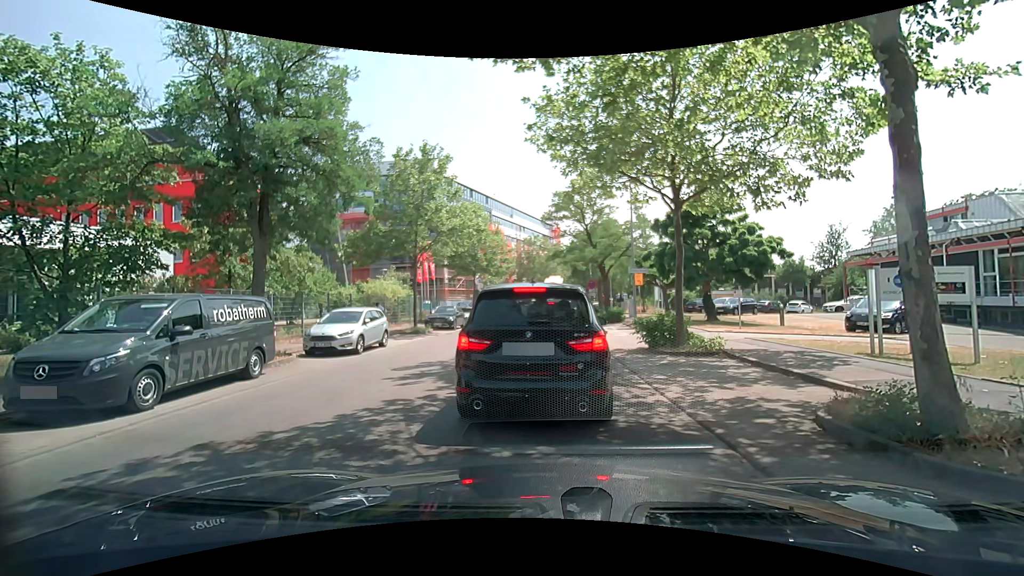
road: unclassified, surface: asphalt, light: Day
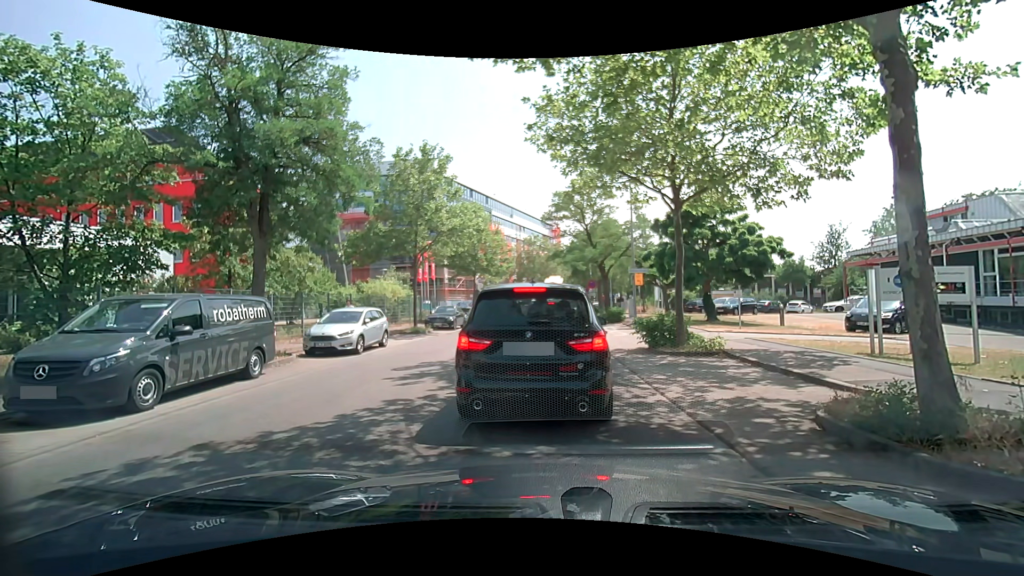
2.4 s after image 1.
(0.0, 0.0) m; 0°
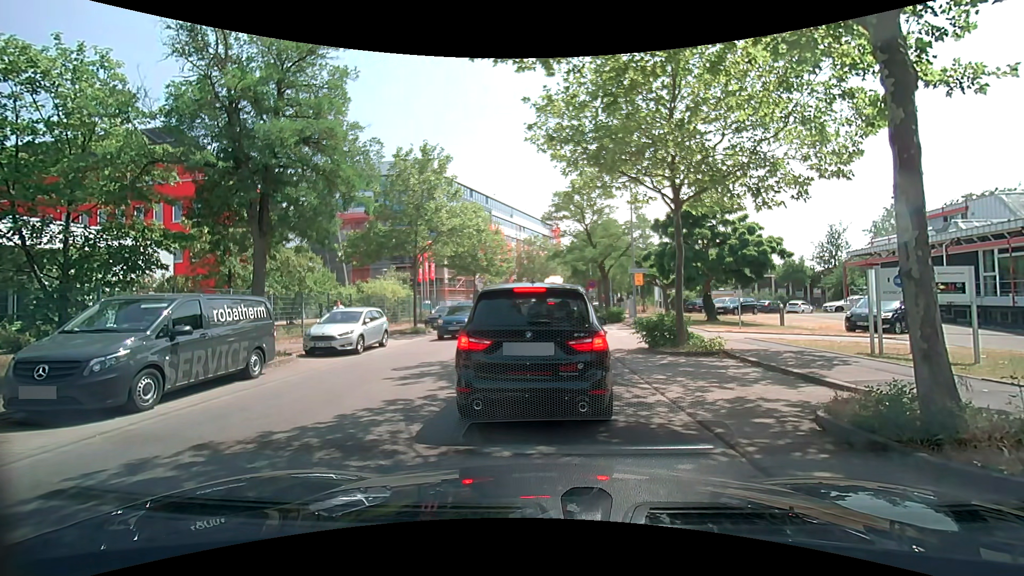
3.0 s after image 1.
(0.0, 0.0) m; 0°
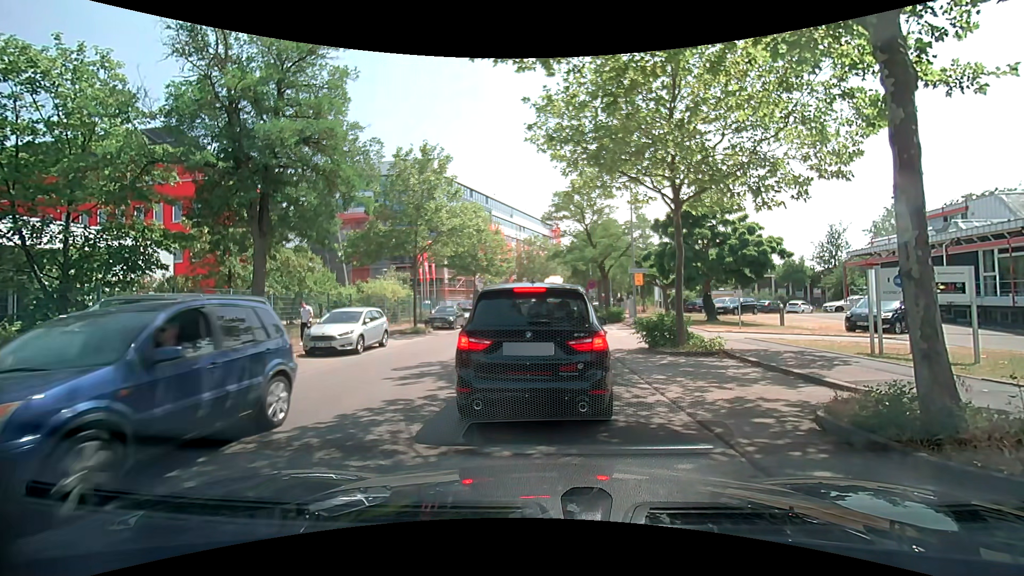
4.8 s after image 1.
(0.0, 0.0) m; 0°
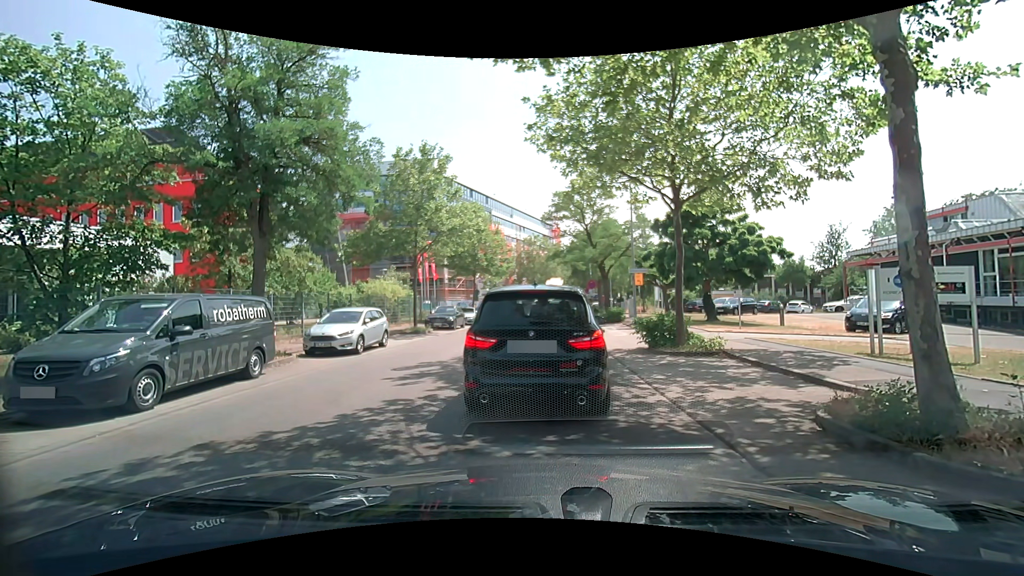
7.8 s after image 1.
(0.0, 0.0) m; 0°
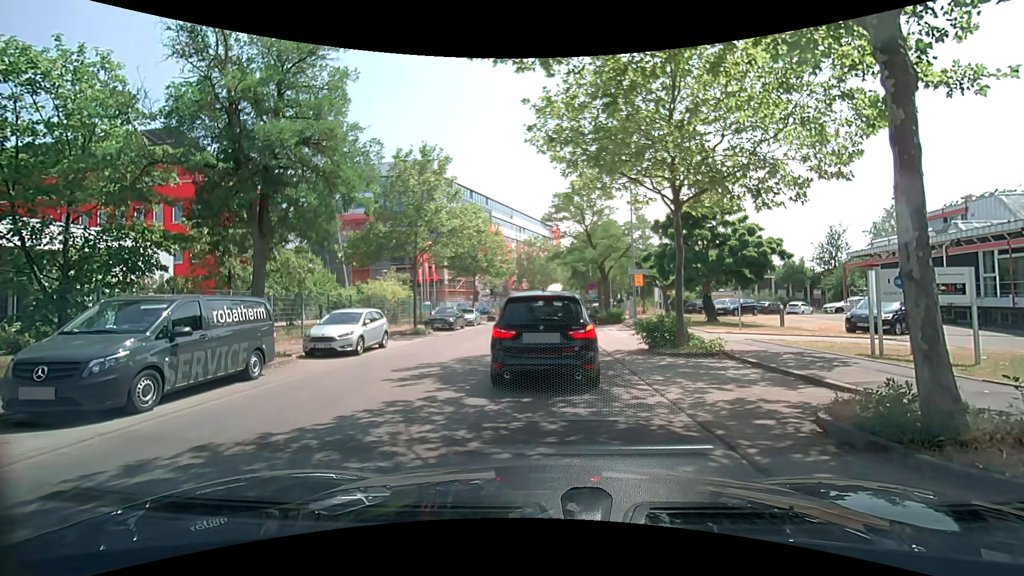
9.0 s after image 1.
(0.0, 0.0) m; 0°
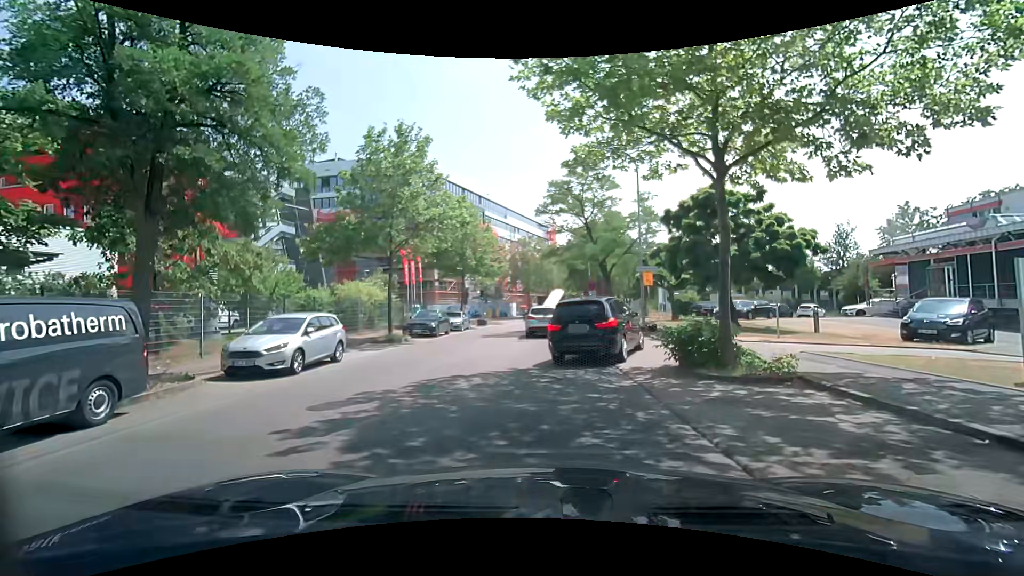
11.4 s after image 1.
(0.0, +4.0) m; 0°
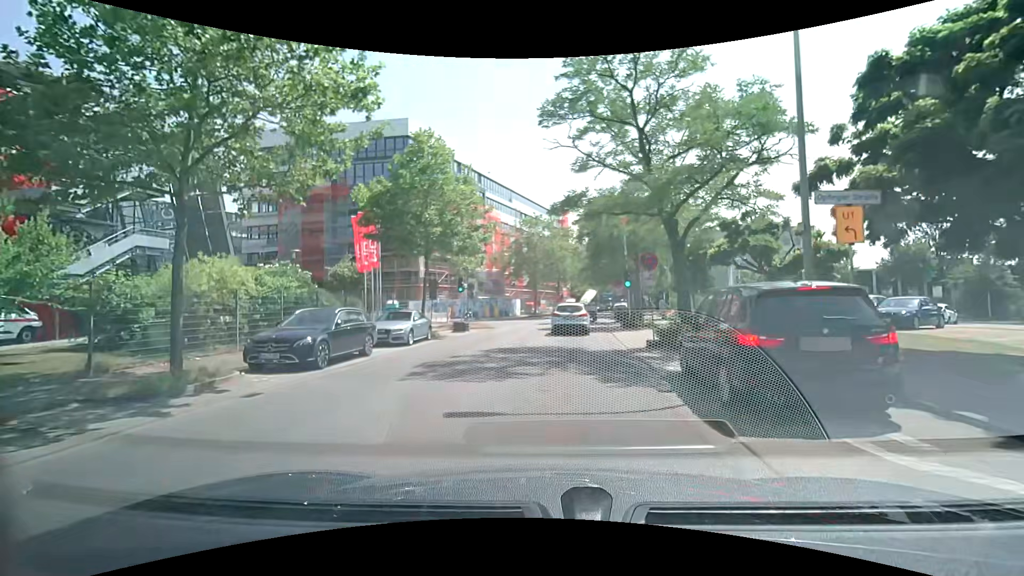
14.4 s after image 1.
(0.0, +15.2) m; -1°
(0, +10) (+1, +20) (+2, +30) (+3, +40) (+4, +50) (+6, +60) (+8, +70) (+10, +79) (+13, +89) (+16, +98) m
